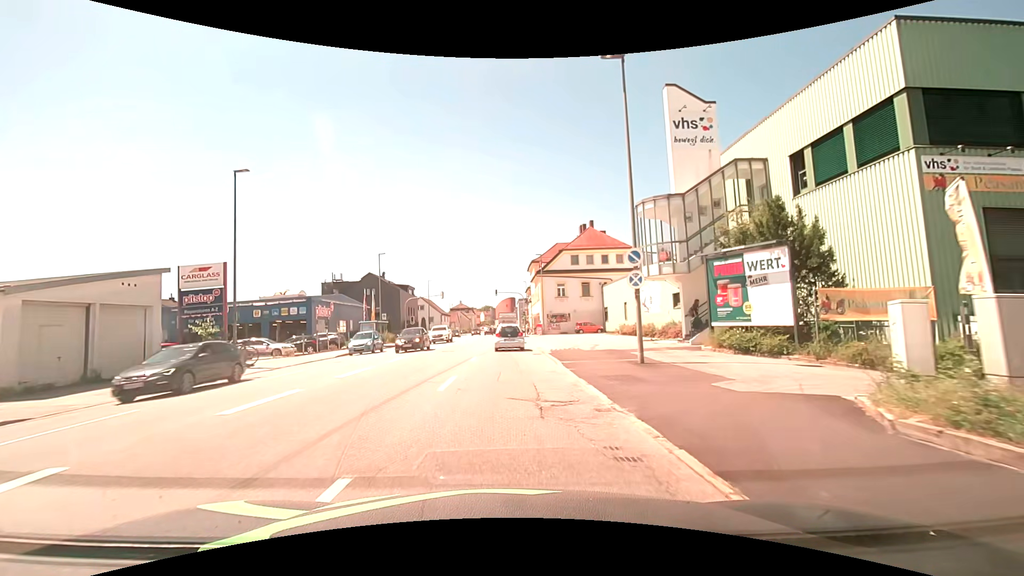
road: tertiary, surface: asphalt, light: Day
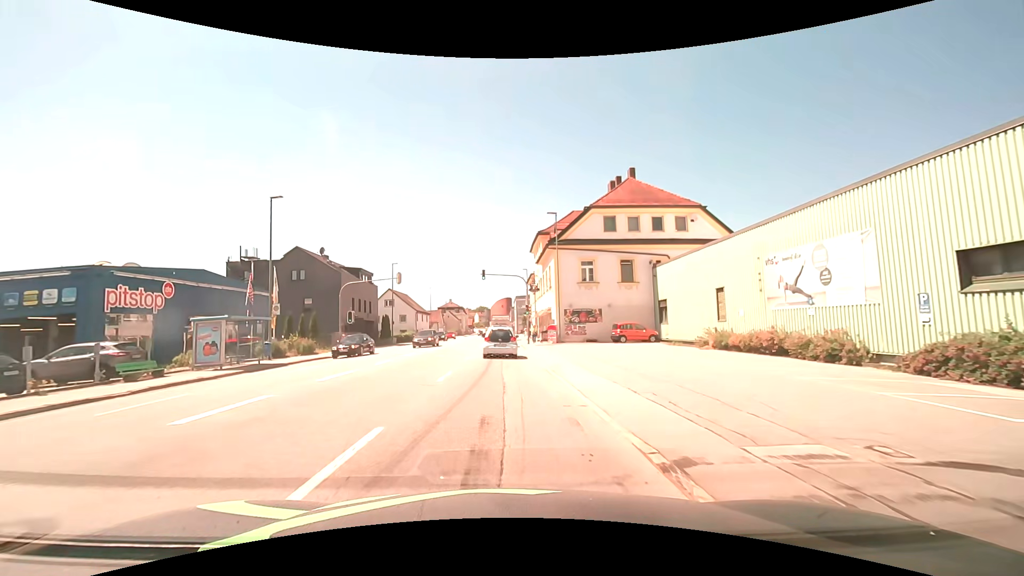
(0.0, +24.8) m; 0°
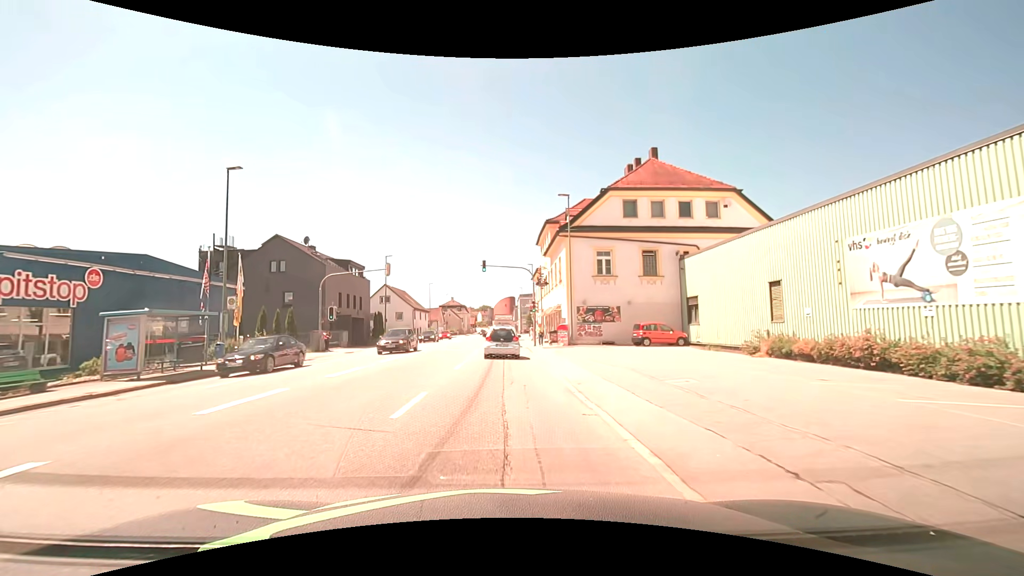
(0.0, +5.4) m; 0°
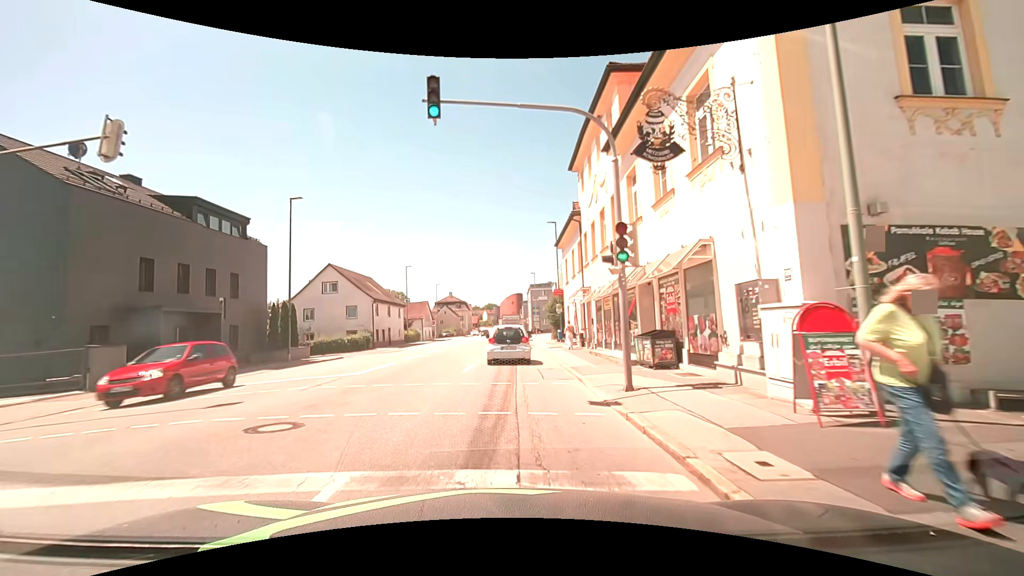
(-0.2, +27.0) m; -1°
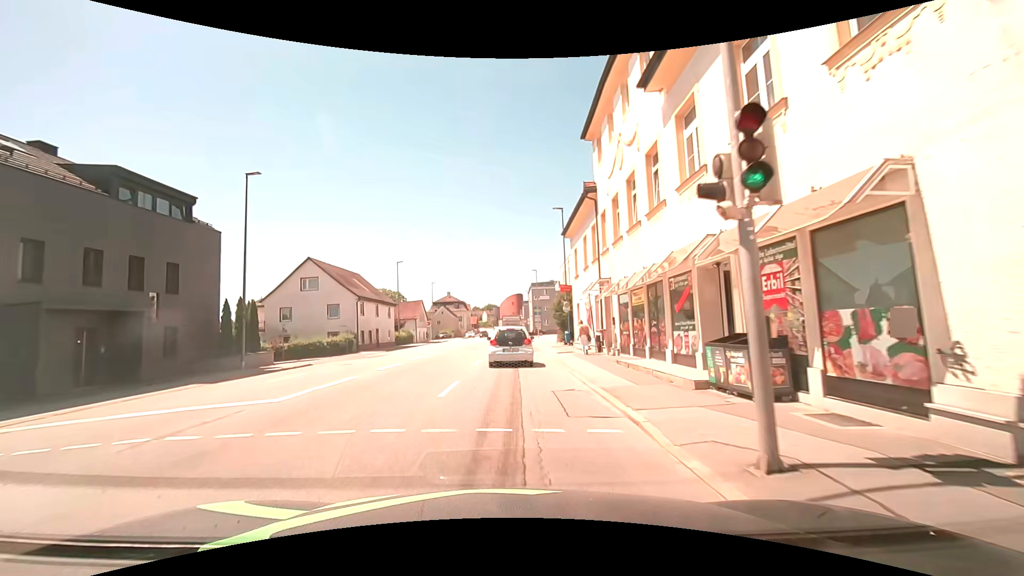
(0.0, +5.3) m; 0°
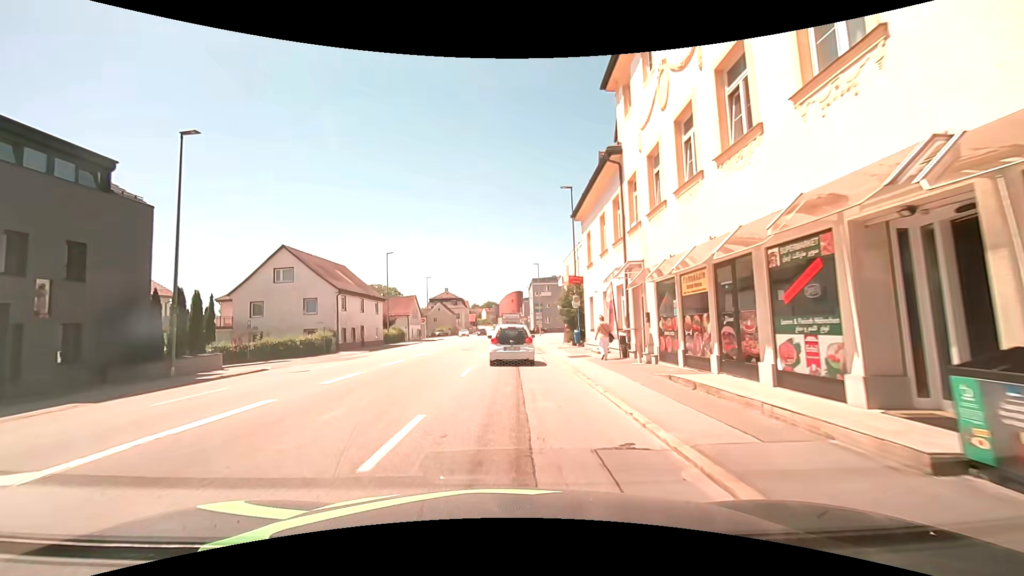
(0.0, +5.2) m; +1°
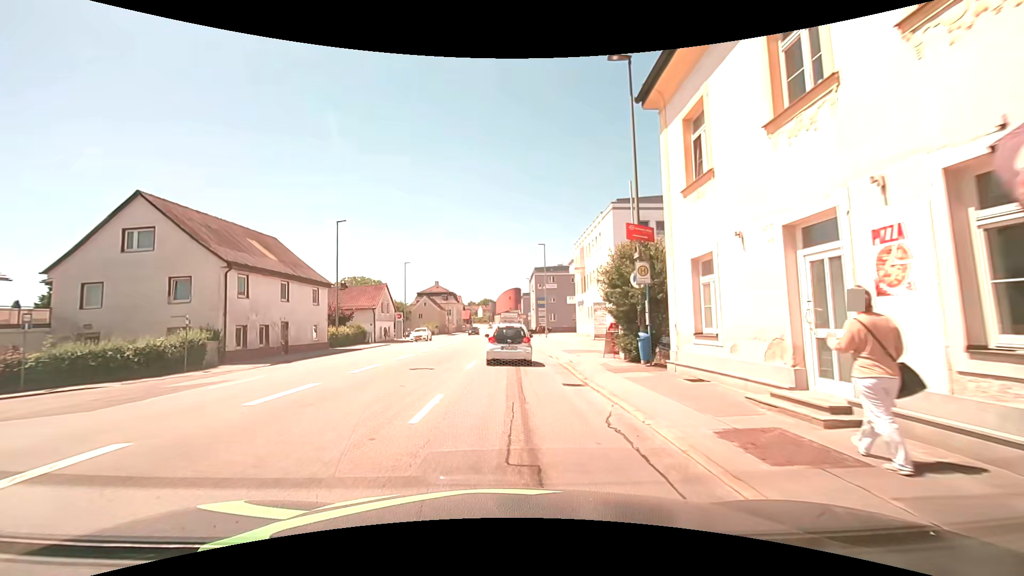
(0.0, +15.9) m; +2°
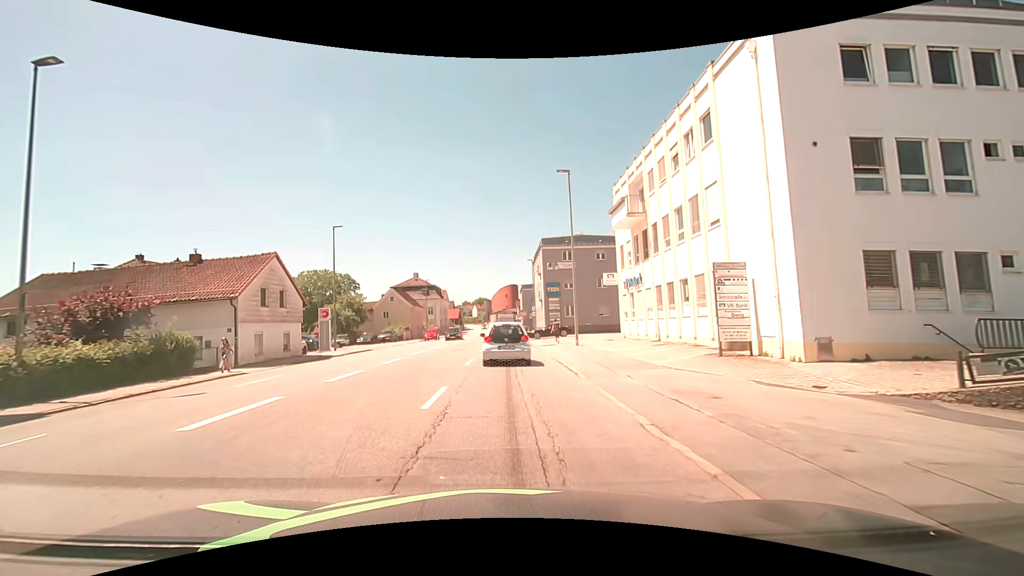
(-0.4, +25.7) m; -1°
(0, +10) (0, +20) (0, +30) (0, +40) (-1, +50) (-1, +60) (-1, +70) (-1, +80) (-1, +90) (-1, +100) m
